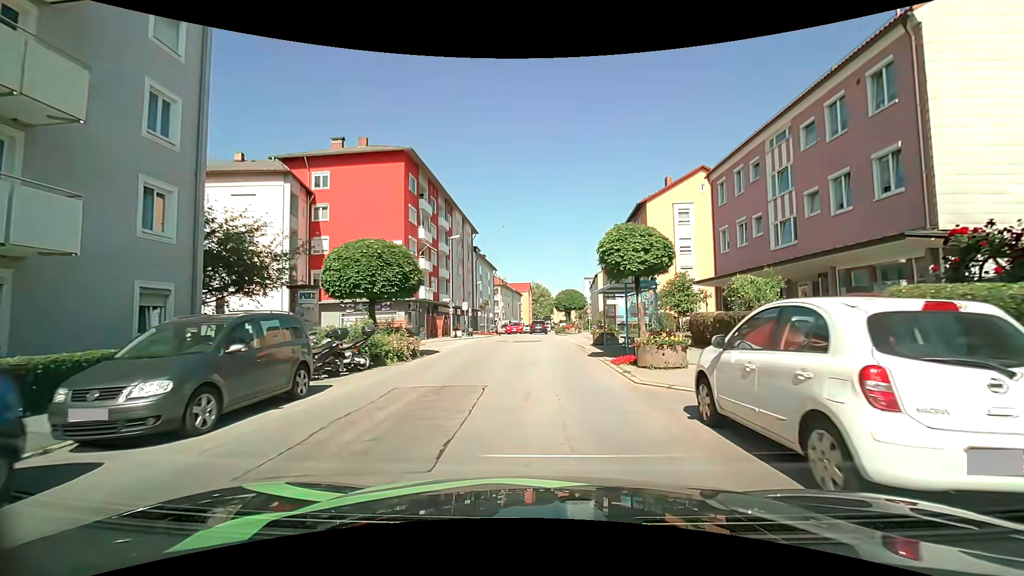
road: tertiary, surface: asphalt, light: Day
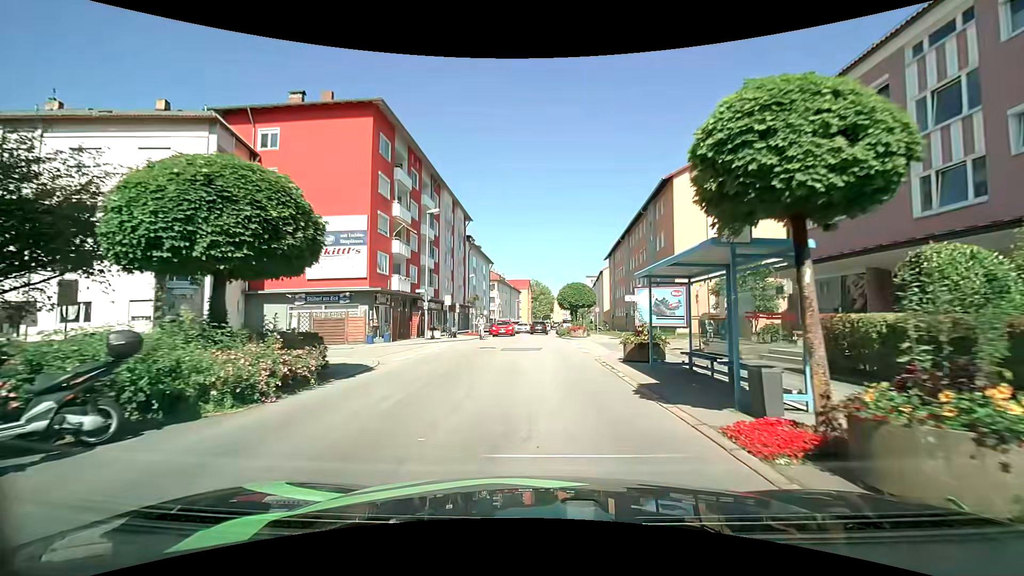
(+0.1, +8.7) m; 0°
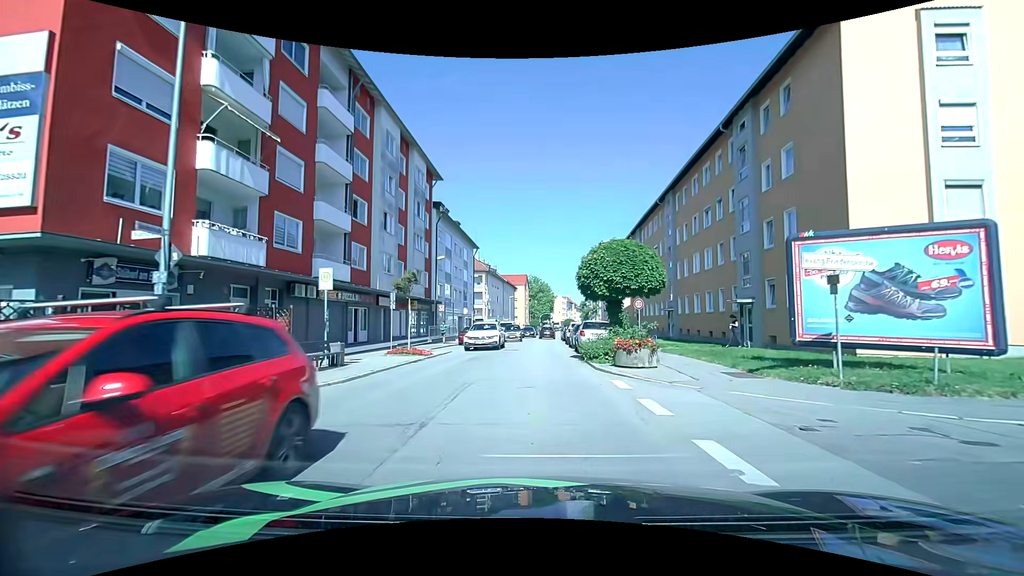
(+0.3, +21.4) m; +1°
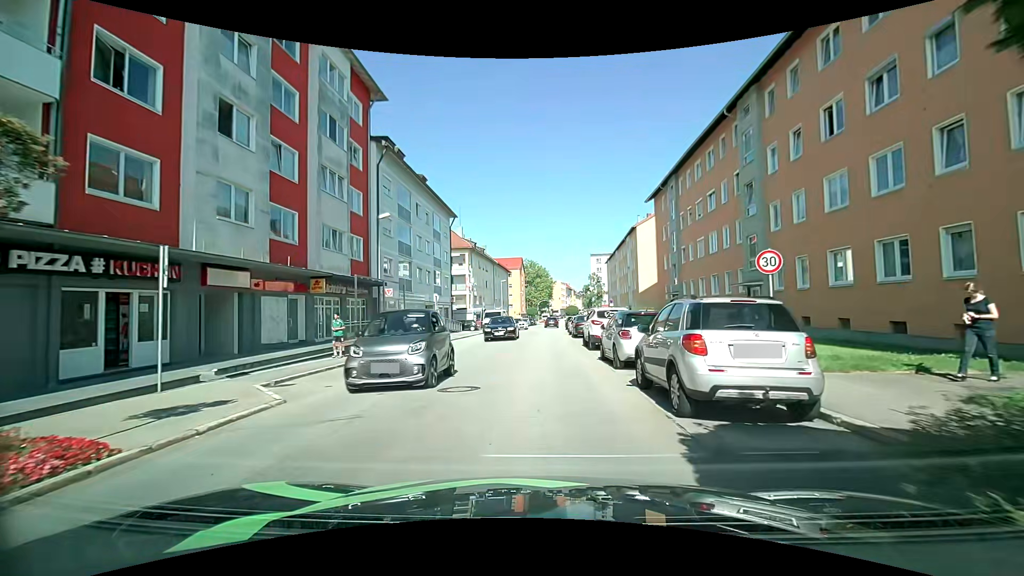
(0.0, +16.7) m; 0°
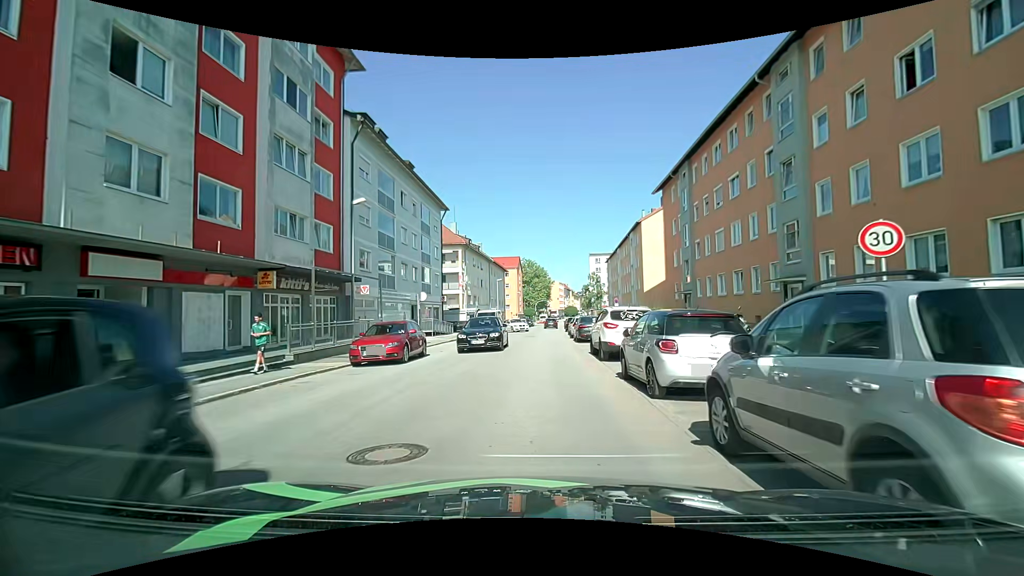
(0.0, +4.2) m; +1°
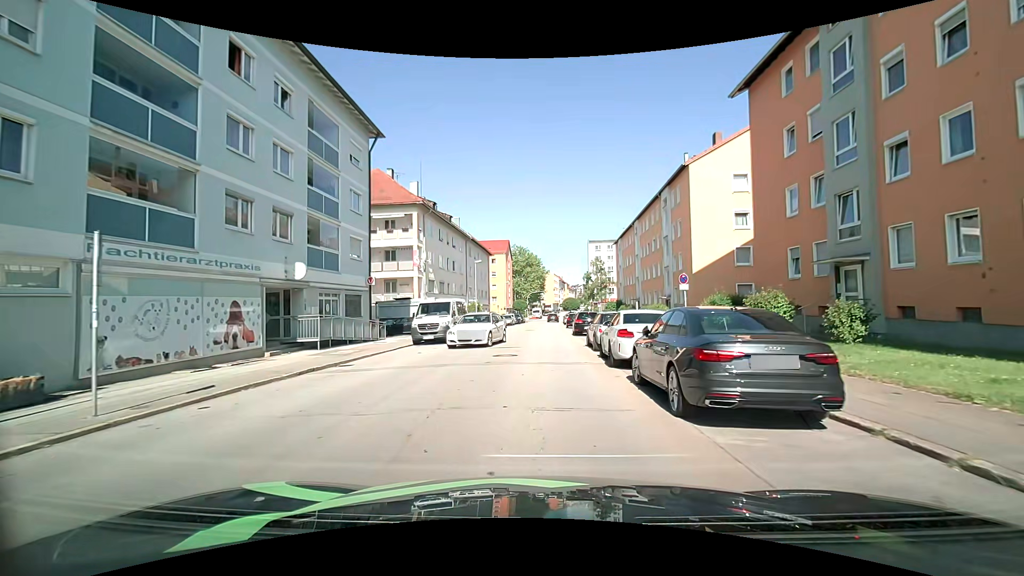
(-0.1, +20.5) m; 0°
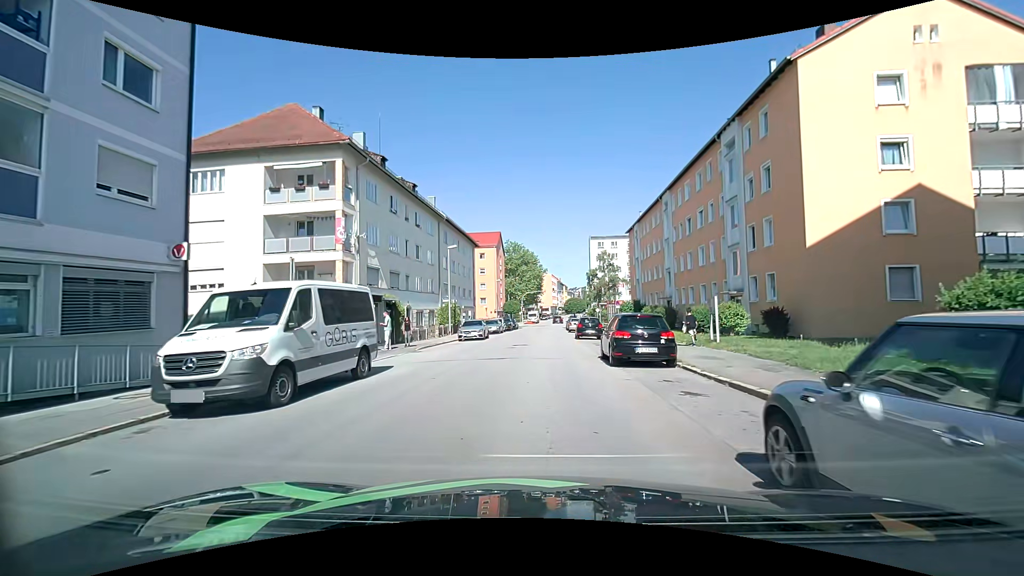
(0.0, +16.3) m; -1°
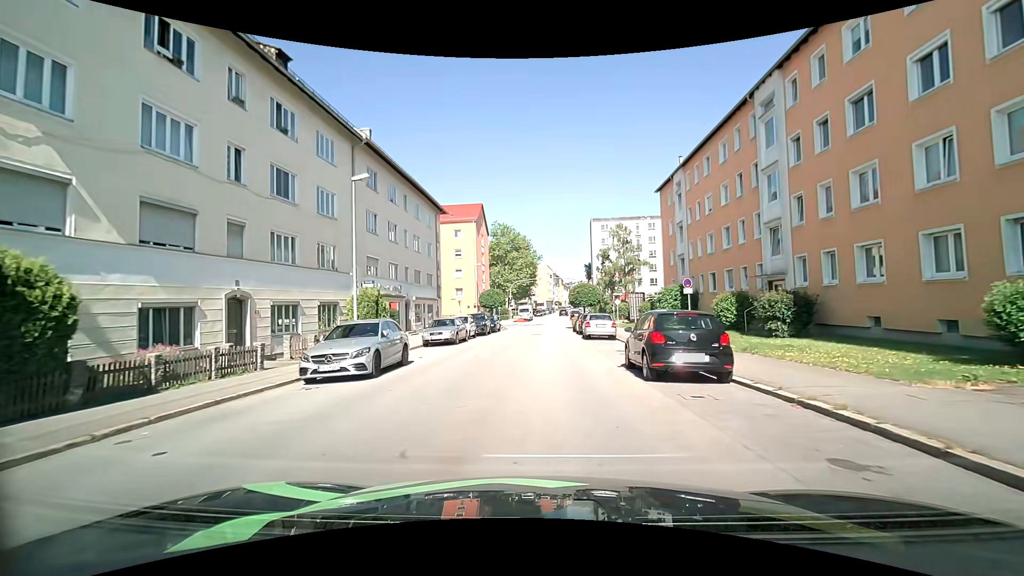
(+0.4, +21.9) m; +2°
(0, +10) (0, +20) (0, +30) (+1, +40) (+1, +50) (+2, +60) (+2, +70) (+3, +80) (+3, +90) (+4, +100) m
